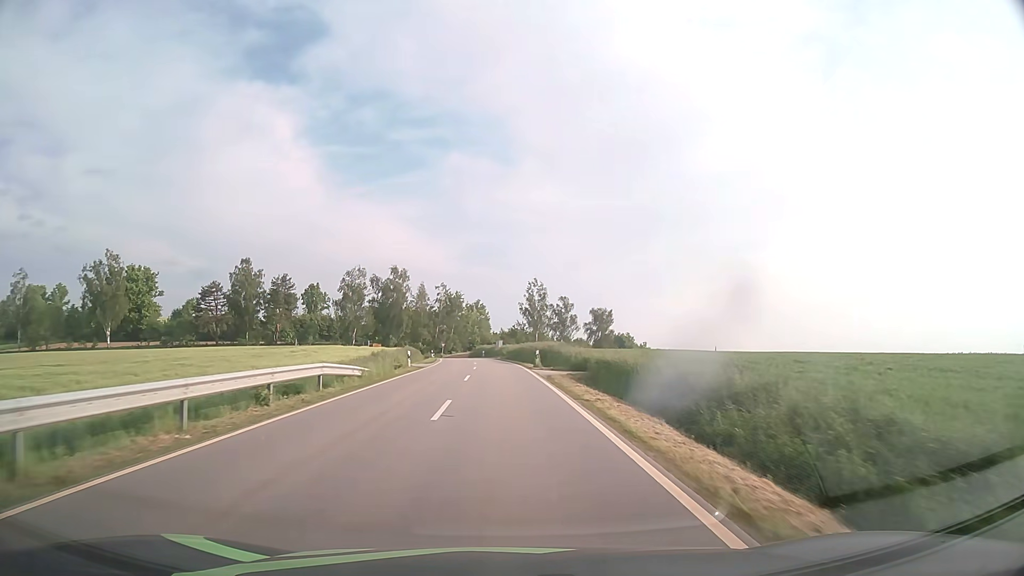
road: tertiary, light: Day
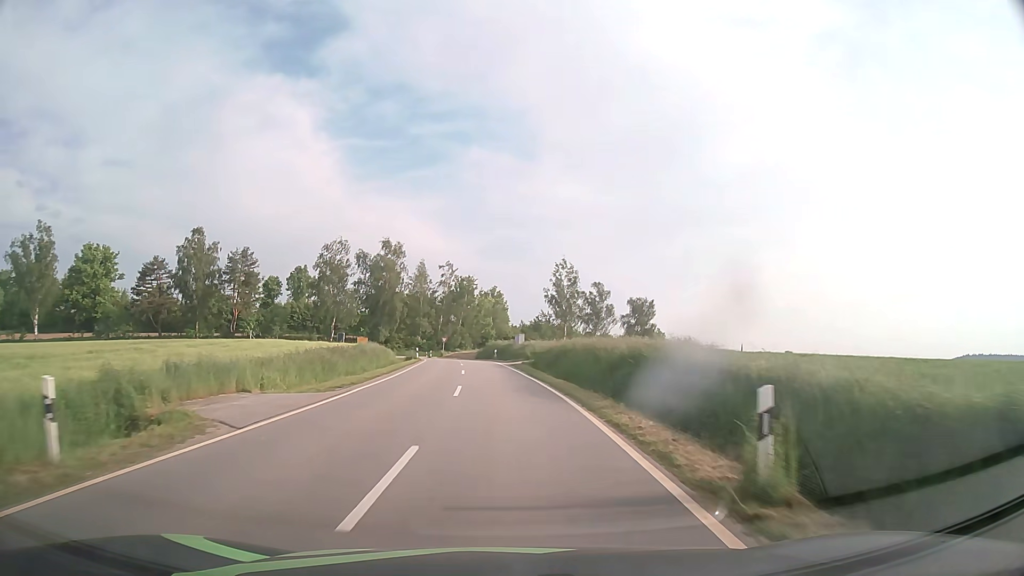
(-0.4, +30.9) m; -2°
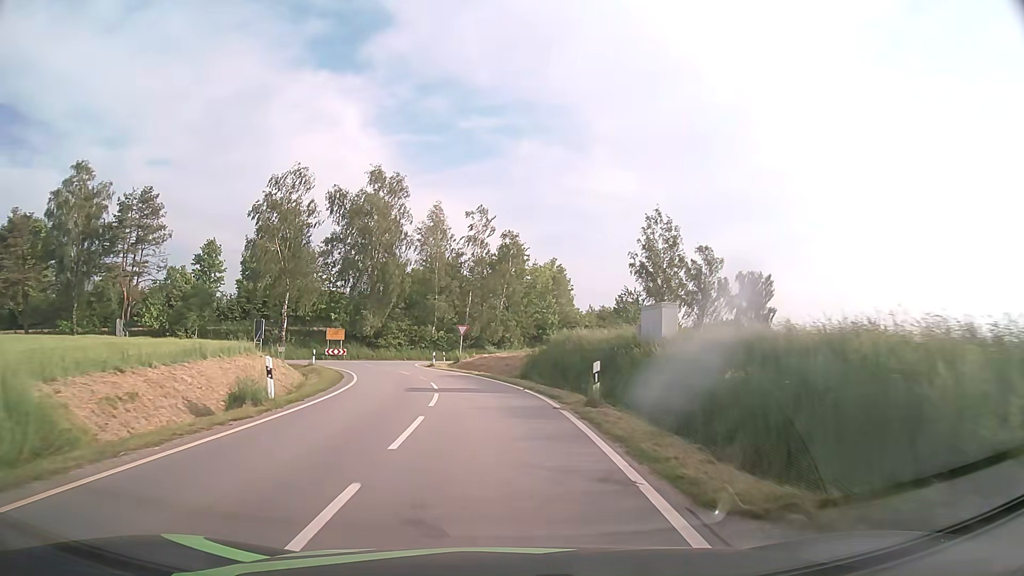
(-1.5, +44.9) m; -5°
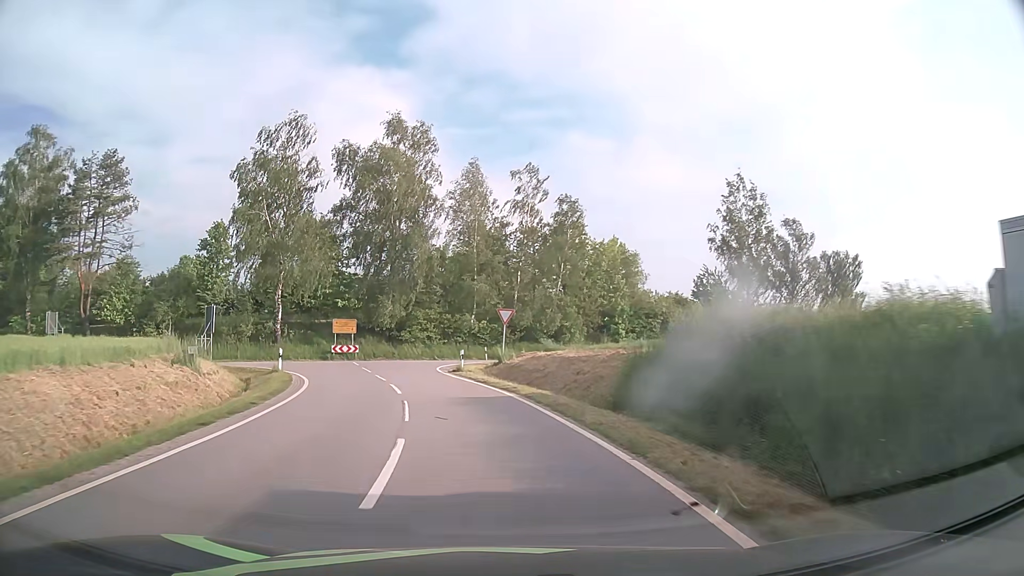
(-0.4, +14.9) m; -4°
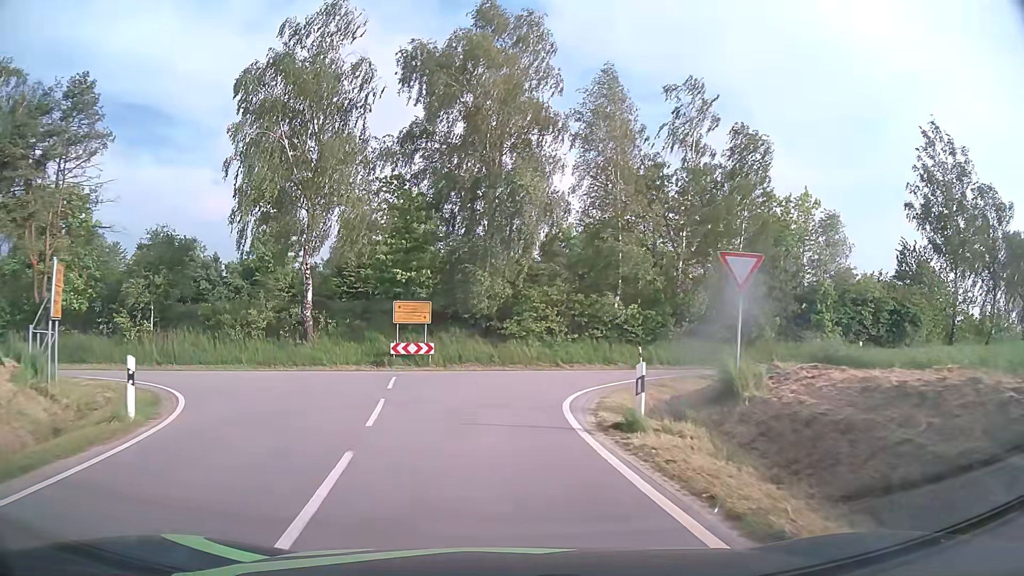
(-1.8, +18.9) m; -11°
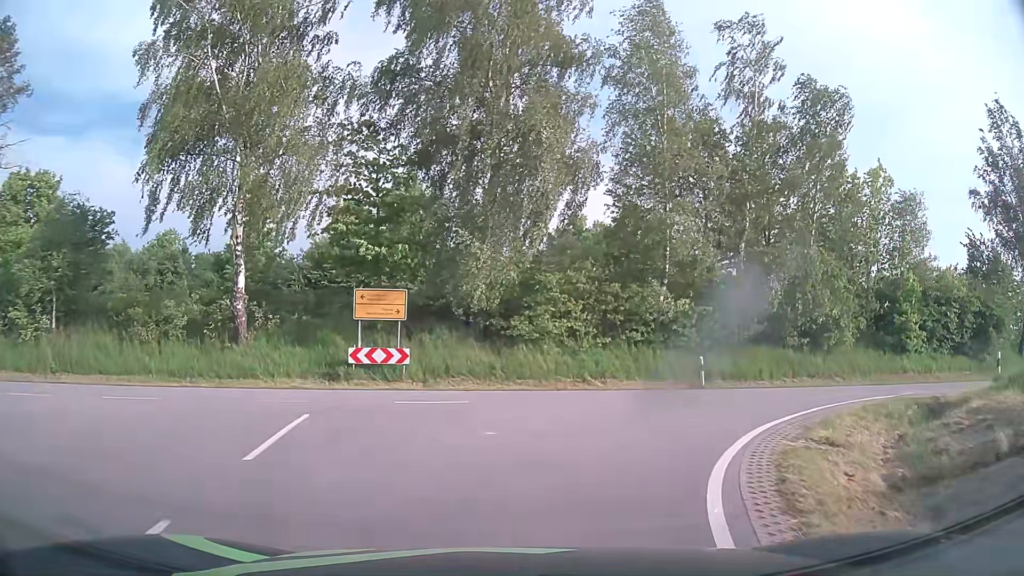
(-0.1, +9.0) m; 0°
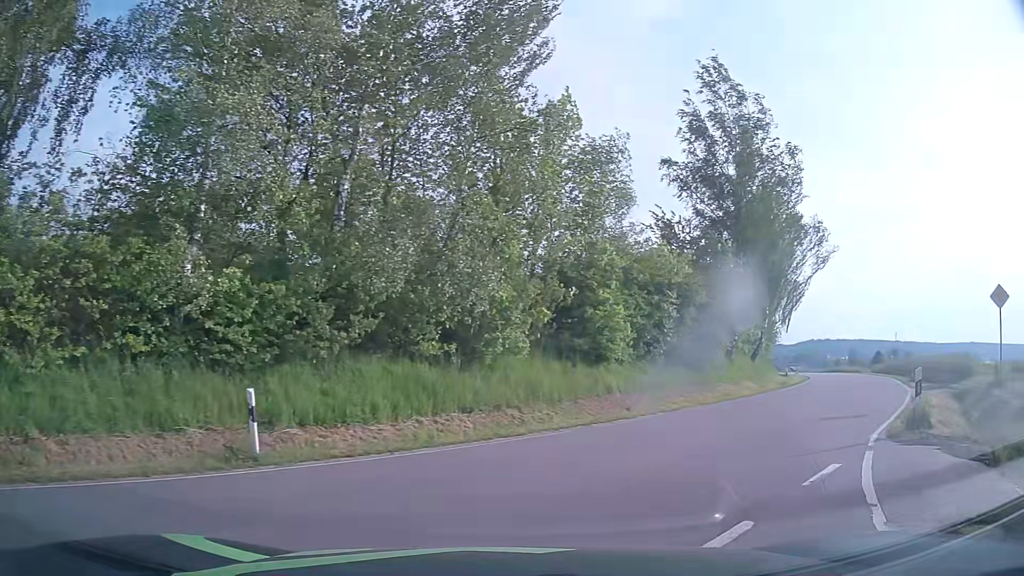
(+2.9, +12.1) m; +35°
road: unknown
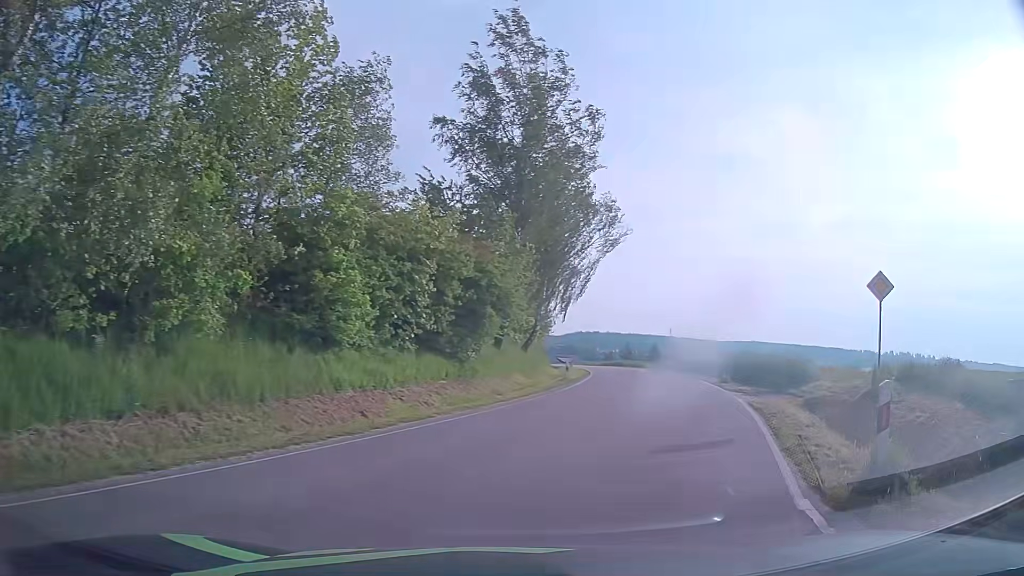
(+1.1, +5.7) m; +19°
(+2, +10) (+5, +19) (+8, +29) (+10, +39) (+12, +49) (+13, +58) (+14, +68) (+14, +78) (+14, +88) (+13, +98) m
